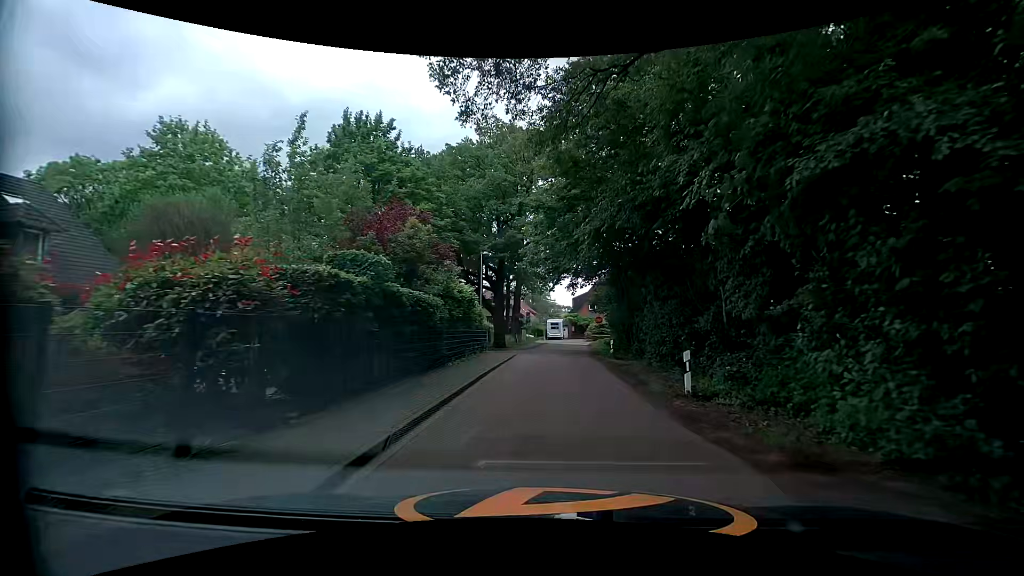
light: Day
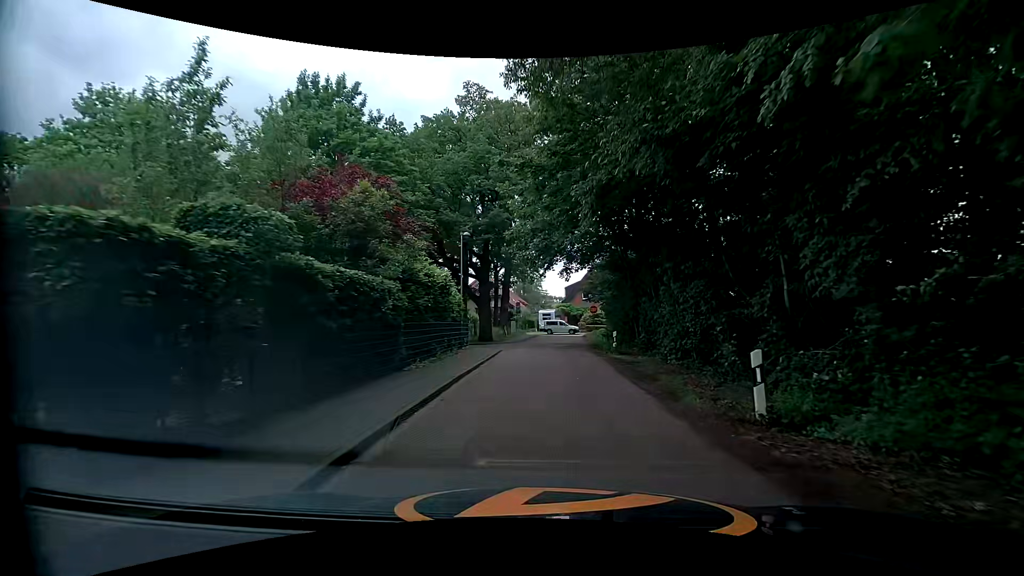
(0.0, +3.9) m; +1°
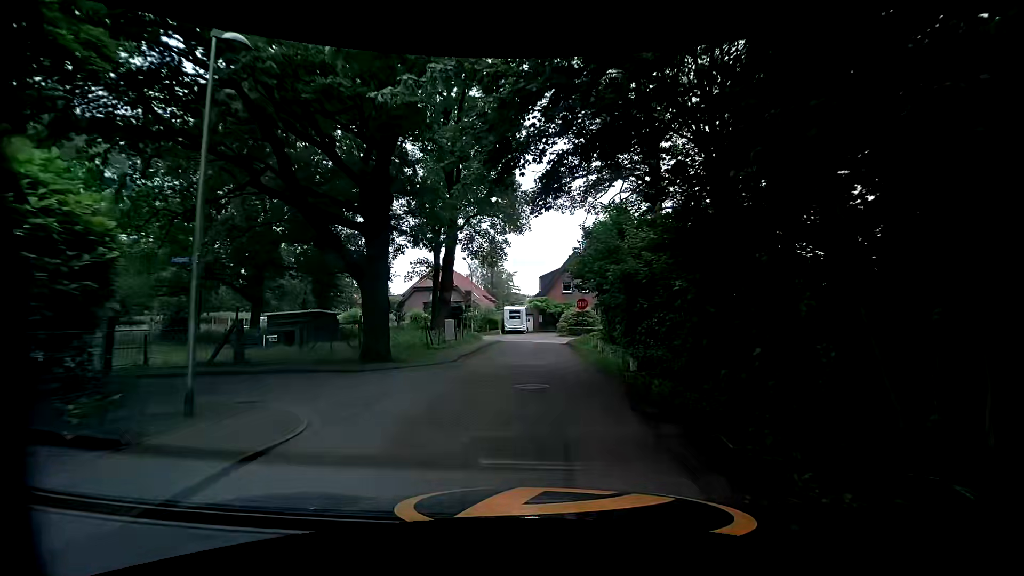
(+0.4, +18.3) m; +4°
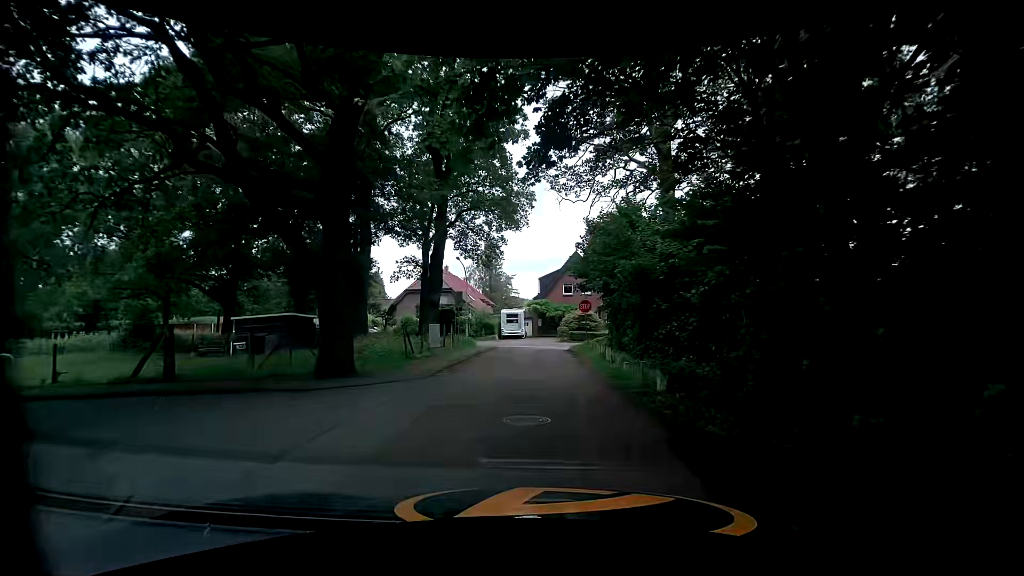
(-0.1, +3.3) m; 0°
